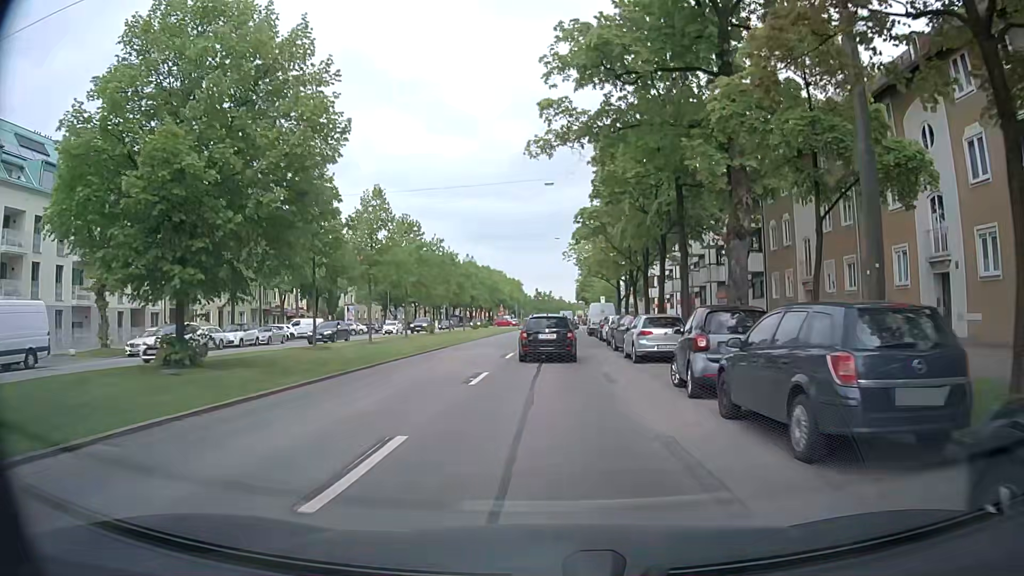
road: secondary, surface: asphalt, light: Day
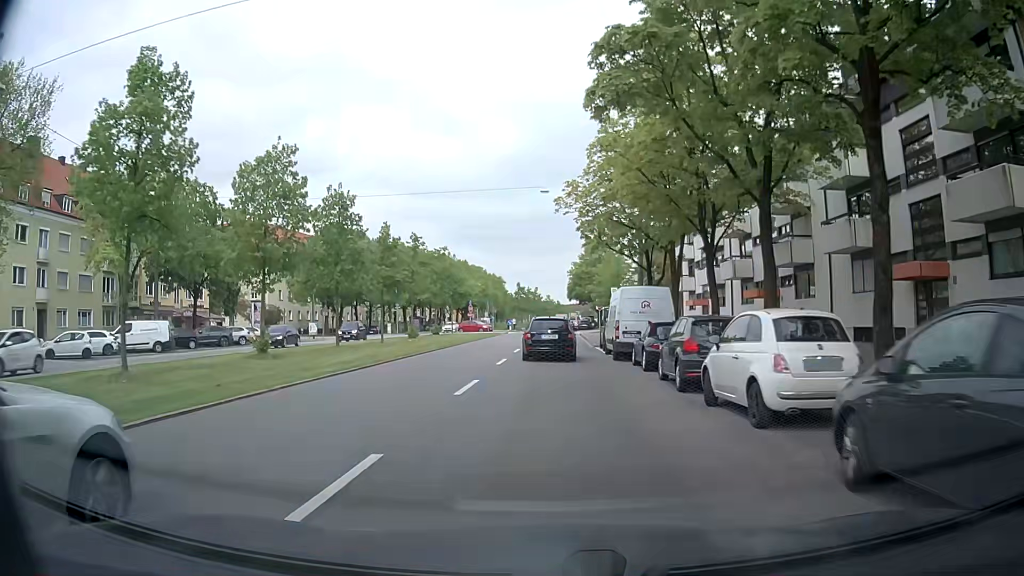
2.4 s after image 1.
(+0.1, +27.8) m; 0°
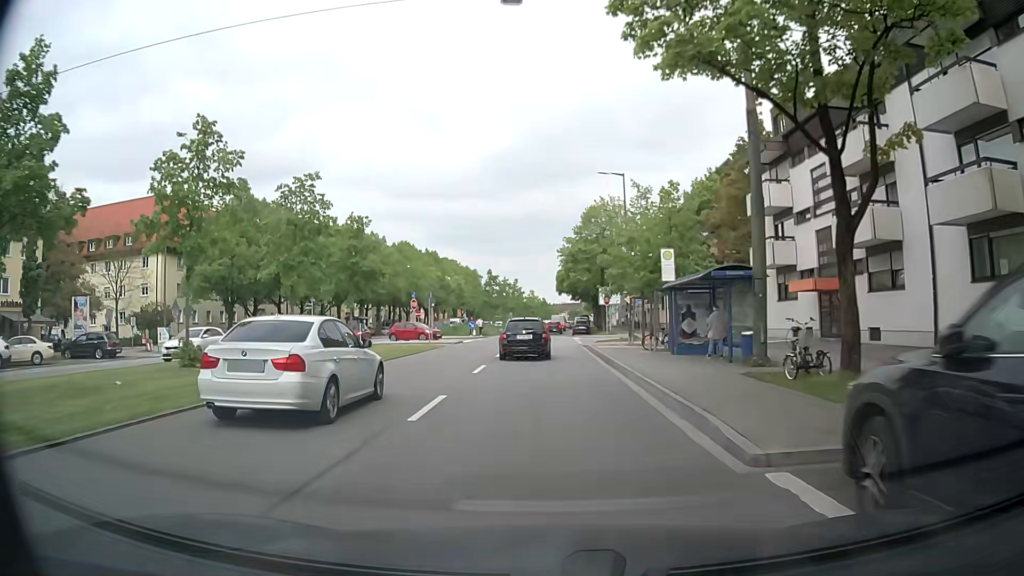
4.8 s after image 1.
(+0.7, +28.0) m; +2°
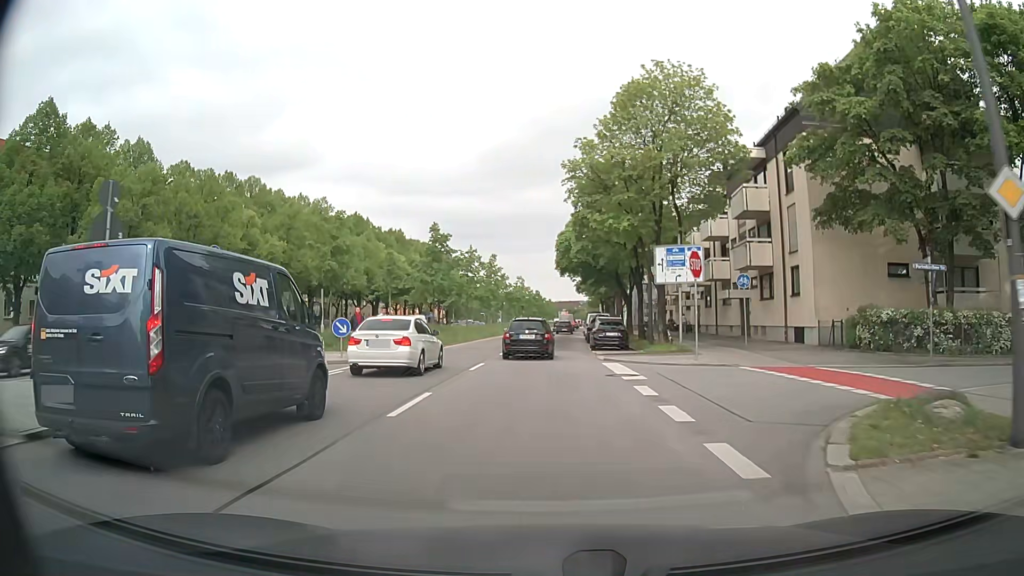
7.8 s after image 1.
(+0.4, +34.8) m; +1°
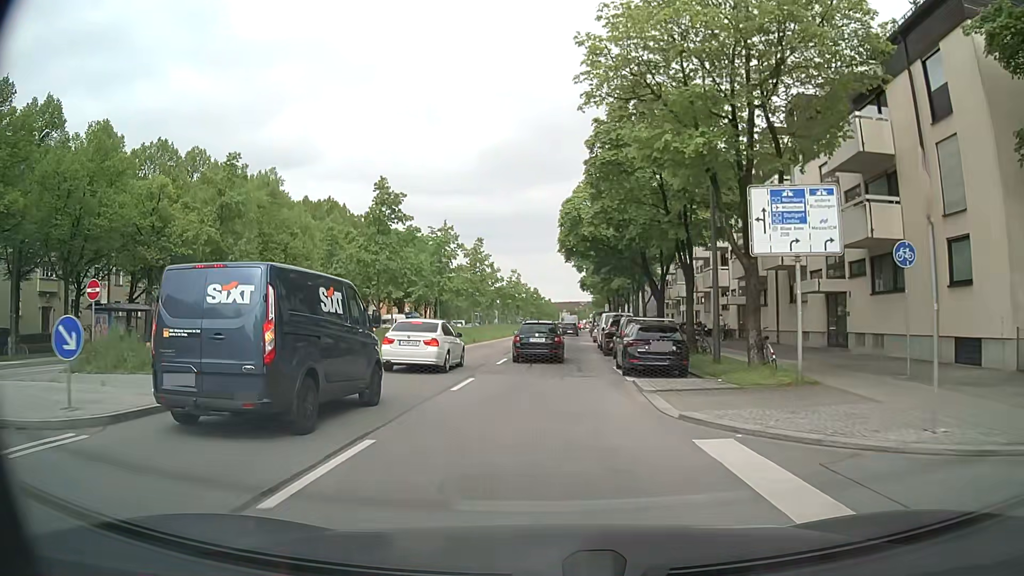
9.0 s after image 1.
(0.0, +13.5) m; 0°
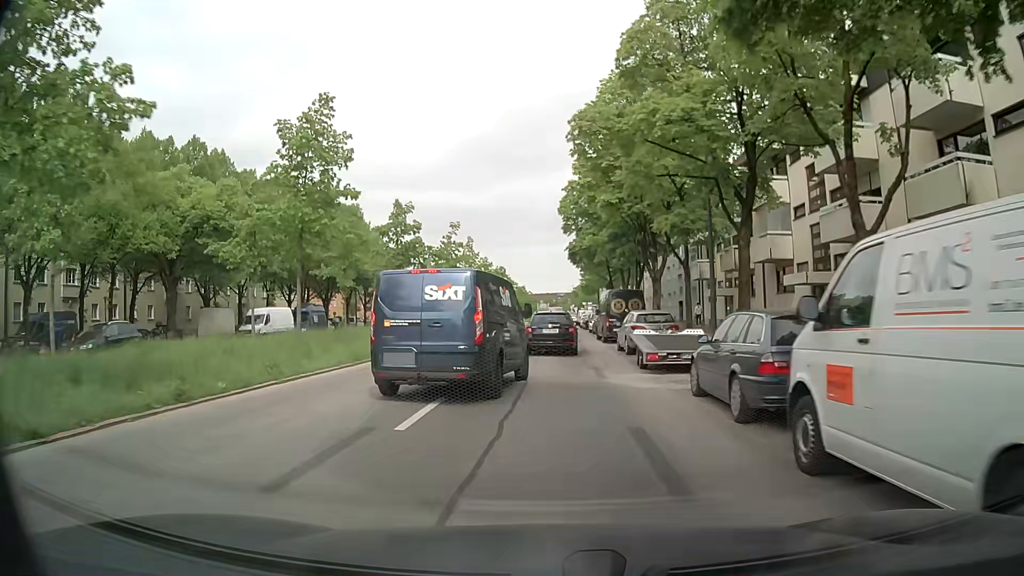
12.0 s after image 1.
(+0.6, +32.9) m; +3°
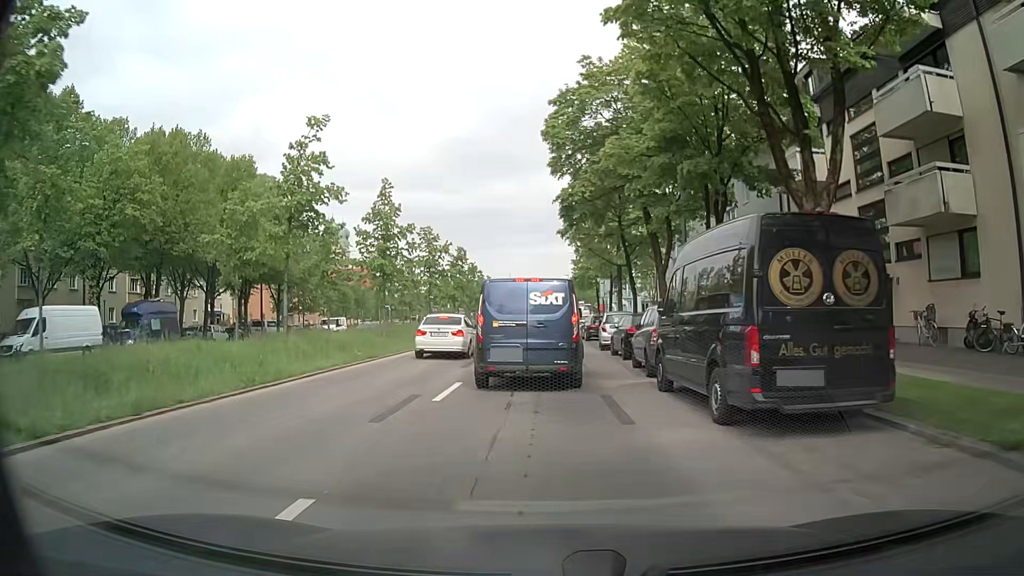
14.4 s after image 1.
(+0.1, +23.9) m; 0°
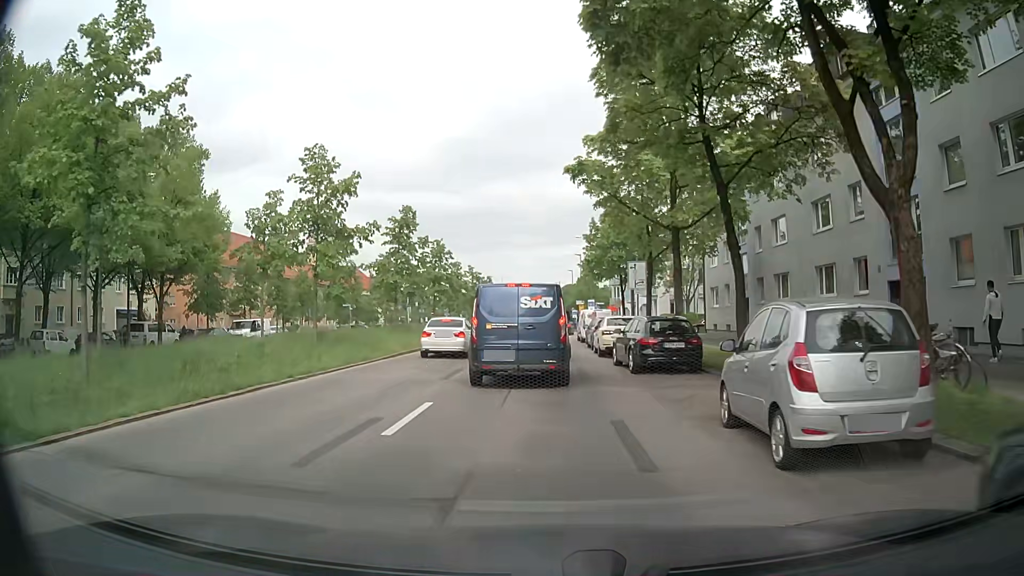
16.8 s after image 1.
(+0.2, +21.0) m; 0°
